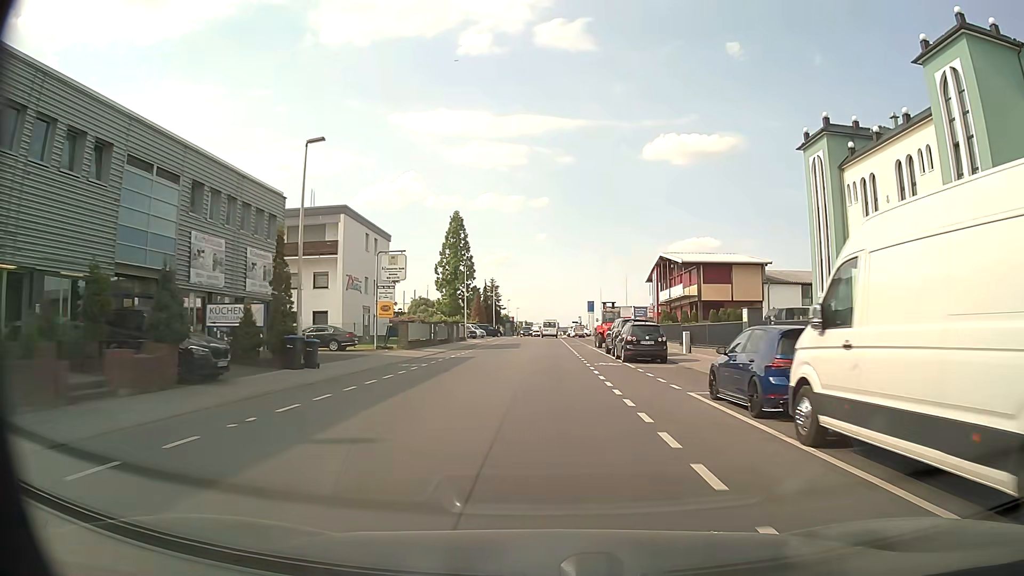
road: tertiary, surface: asphalt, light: Day
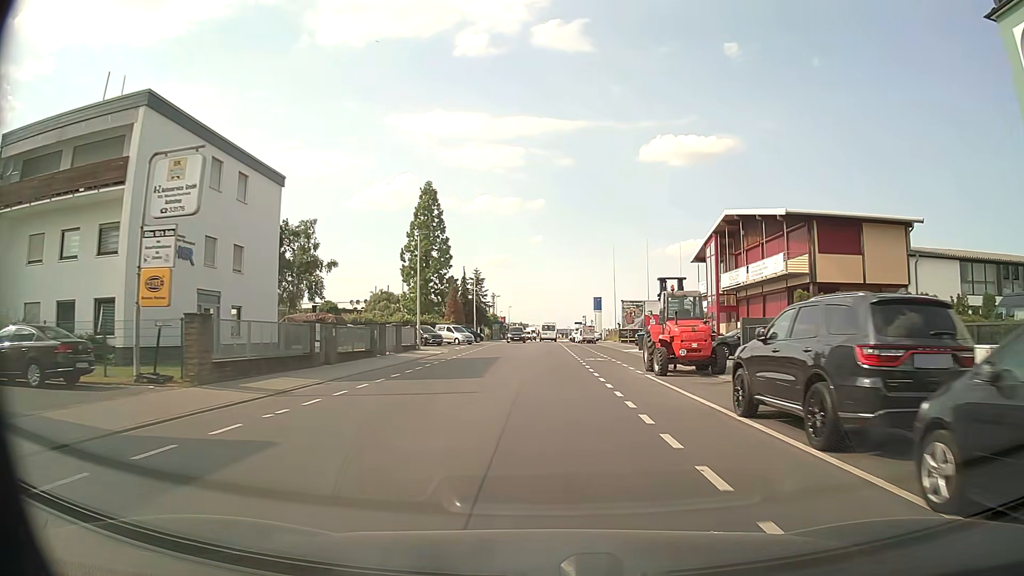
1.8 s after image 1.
(0.0, +24.3) m; 0°
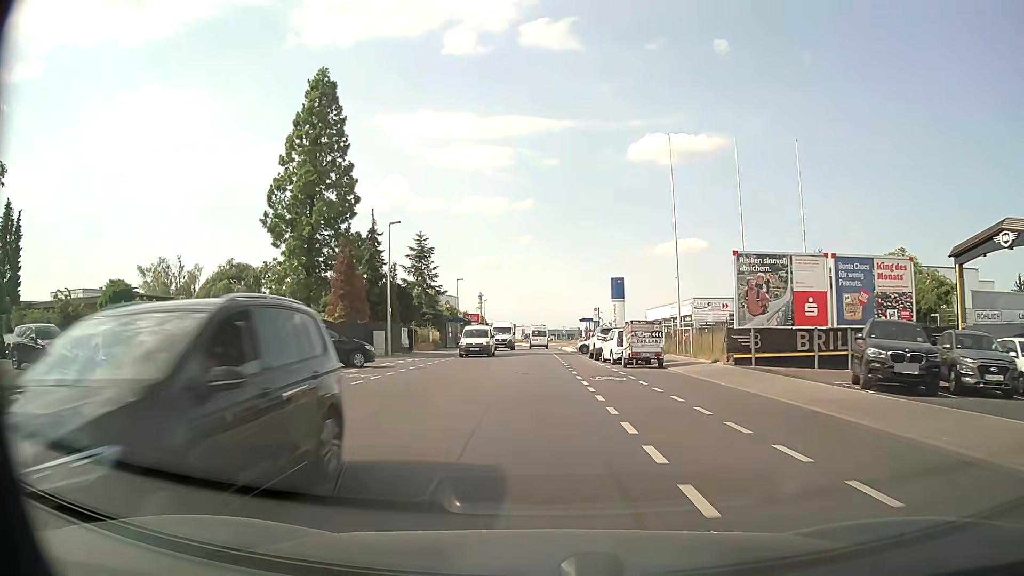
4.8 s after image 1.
(+0.1, +40.8) m; +1°
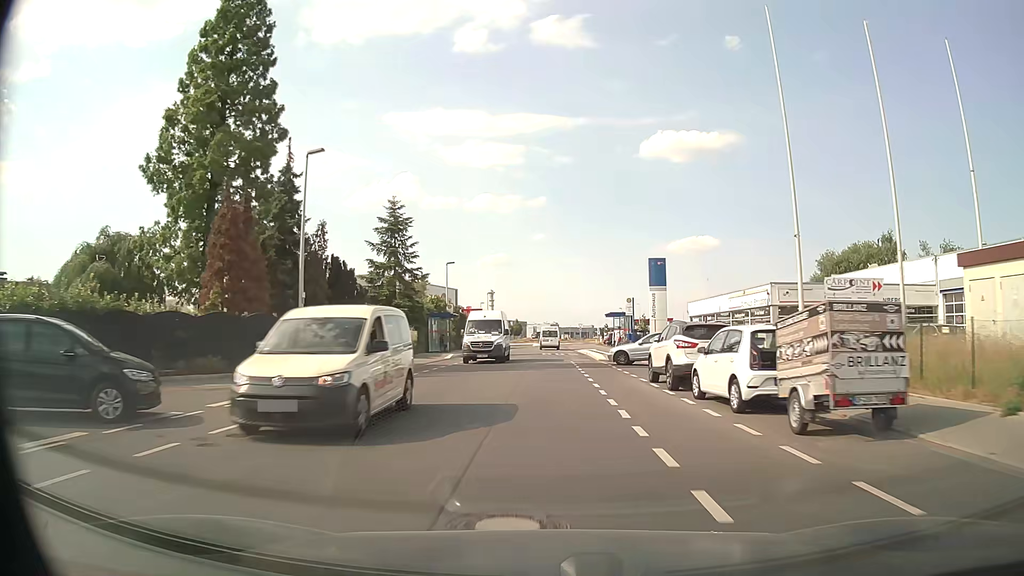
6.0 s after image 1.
(-0.3, +16.5) m; -1°
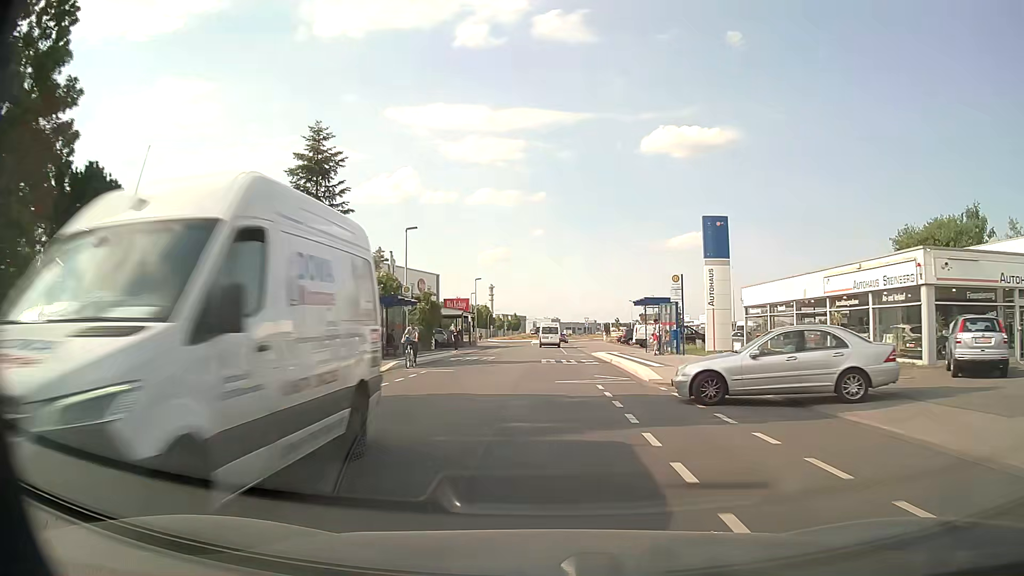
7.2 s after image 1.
(0.0, +16.7) m; 0°
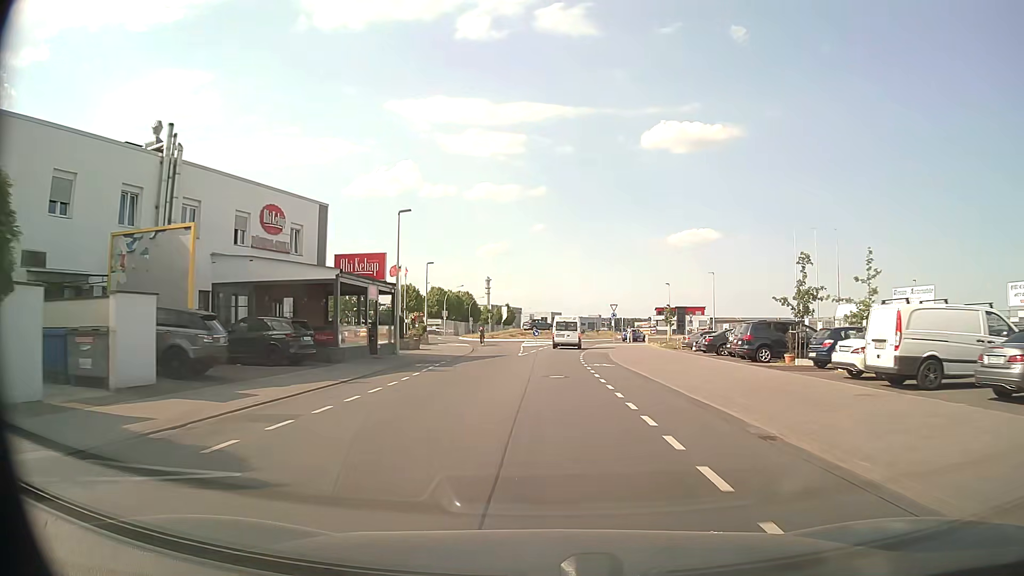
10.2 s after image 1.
(-0.1, +41.8) m; 0°
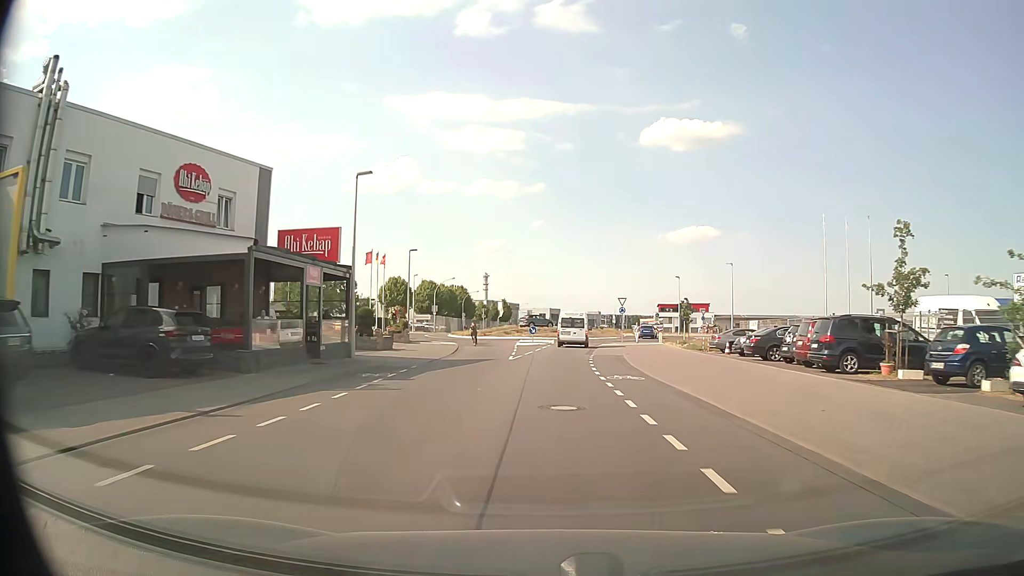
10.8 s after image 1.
(0.0, +8.2) m; 0°
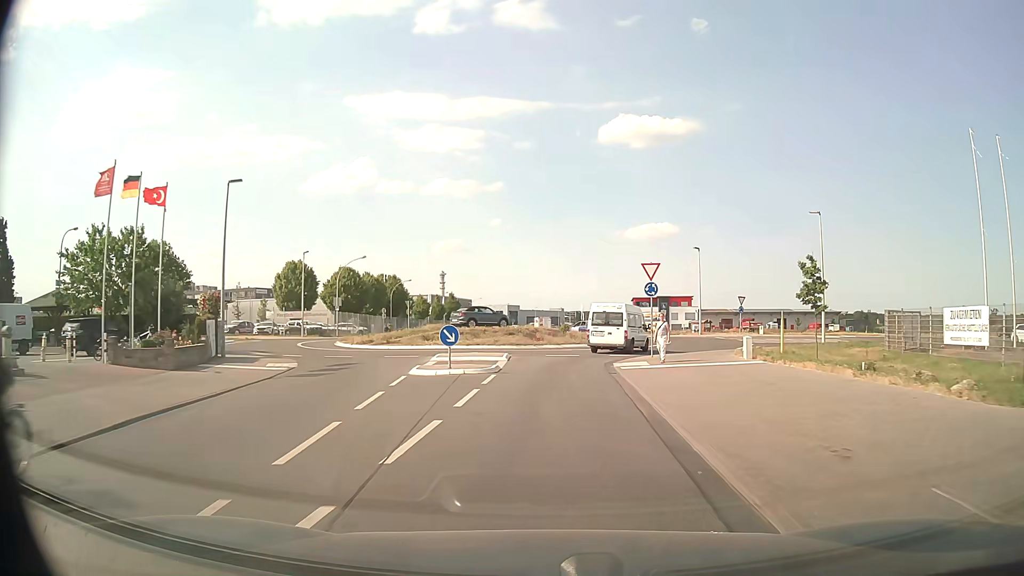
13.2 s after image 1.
(+0.6, +29.9) m; +4°
(0, +10) (0, +20) (+2, +30) (+7, +38) (+10, +48) (+7, +57) (+1, +65) (-3, +74) (-5, +84) (-6, +94) m
